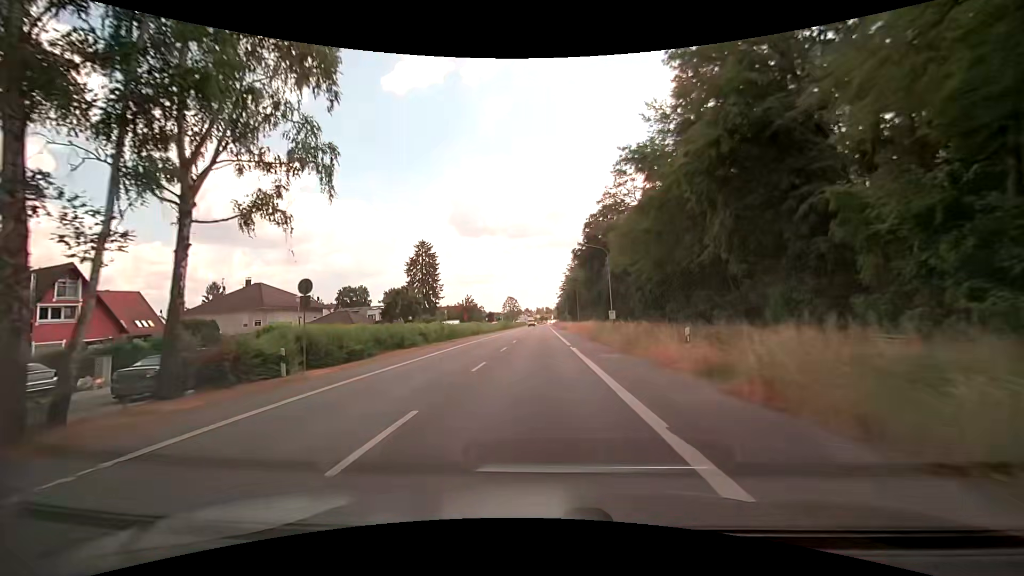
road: primary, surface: asphalt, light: Day
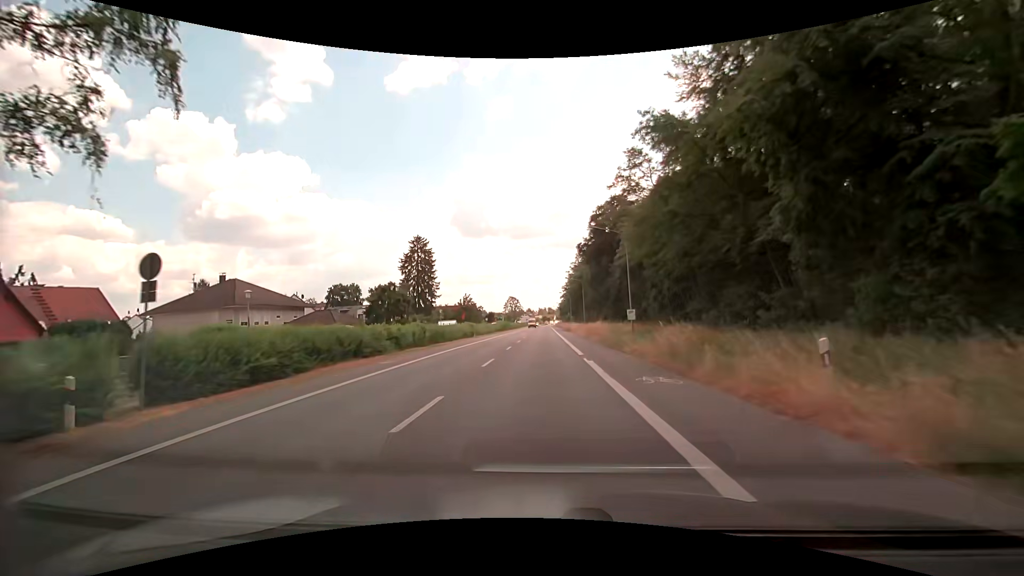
(0.0, +7.3) m; -1°
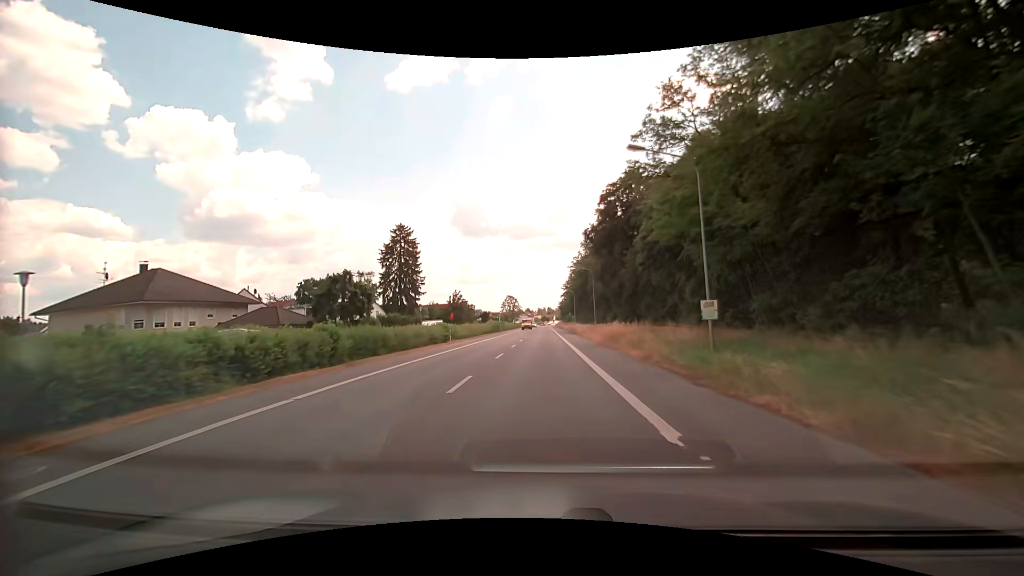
(-0.1, +14.7) m; 0°
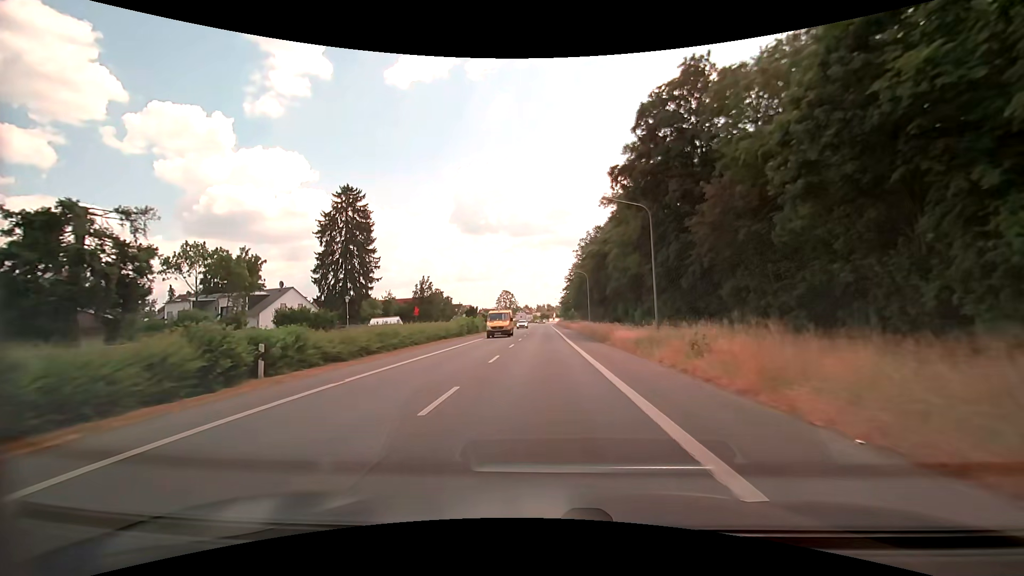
(0.0, +29.4) m; 0°
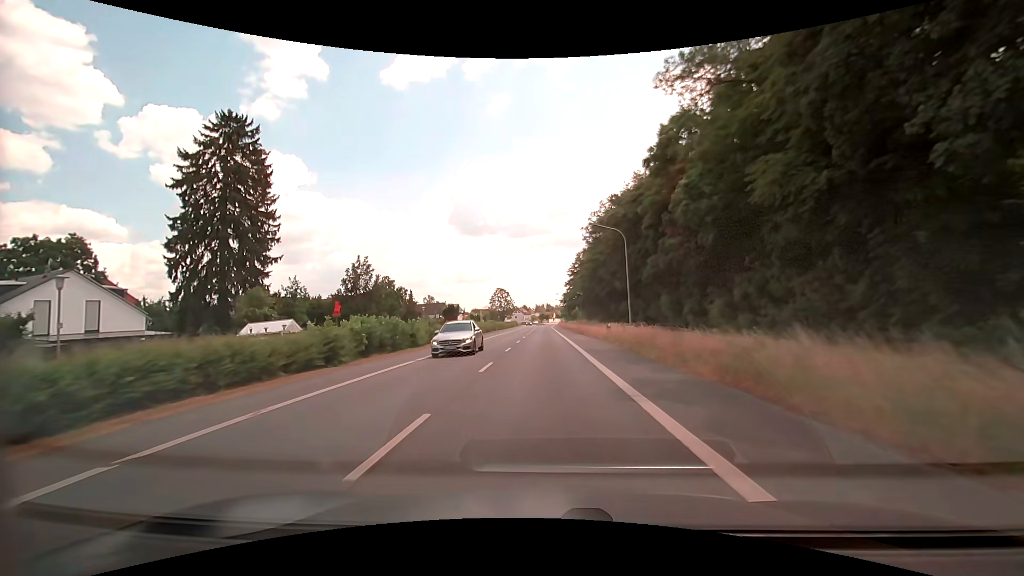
(+0.1, +29.6) m; 0°
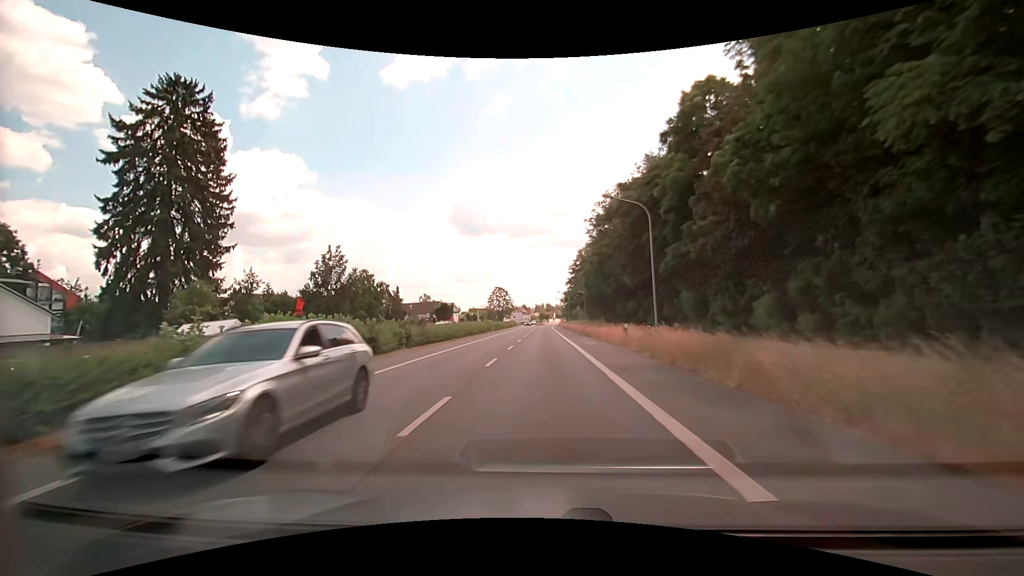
(0.0, +7.5) m; 0°
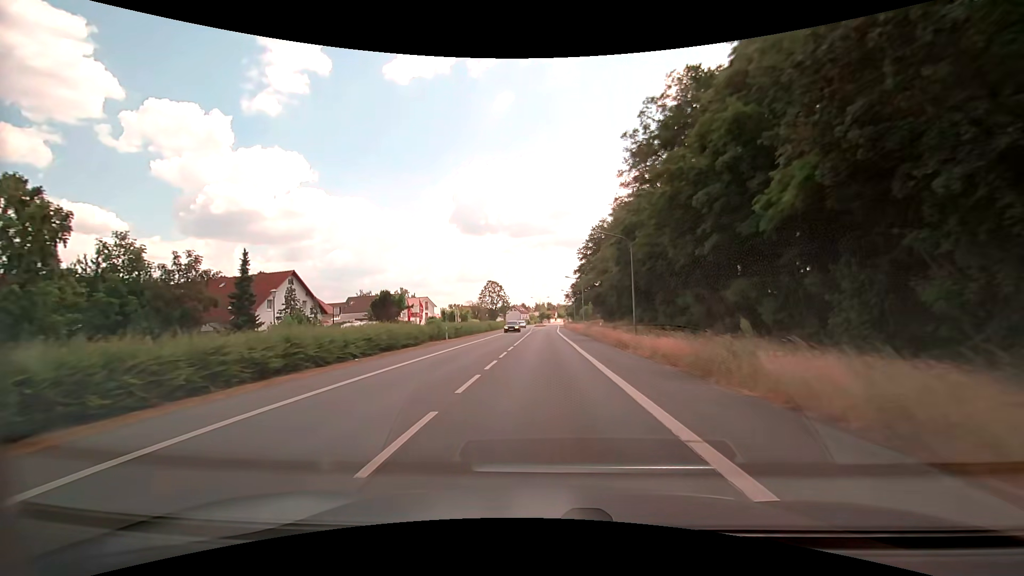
(+0.1, +37.4) m; 0°
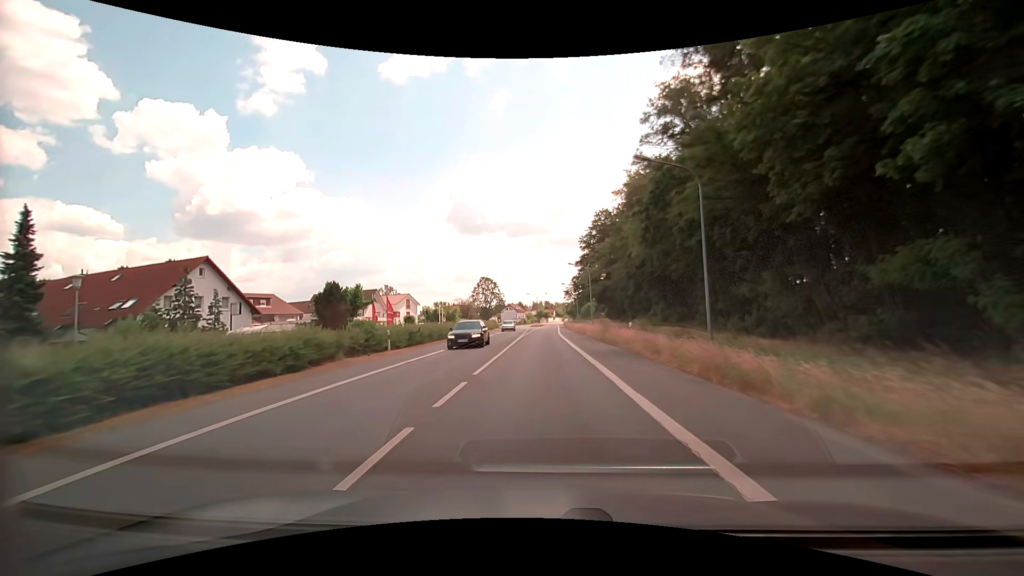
(+0.1, +15.1) m; 0°
(0, +10) (0, +20) (0, +30) (0, +40) (0, +50) (0, +60) (+1, +70) (+1, +80) (+1, +90) (+1, +100) m
